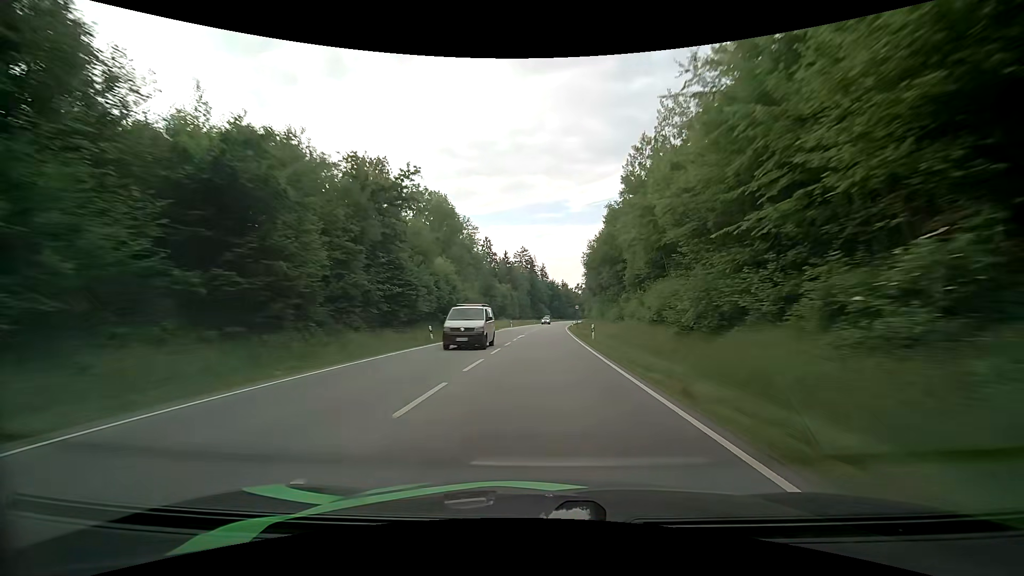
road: primary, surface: asphalt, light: Day
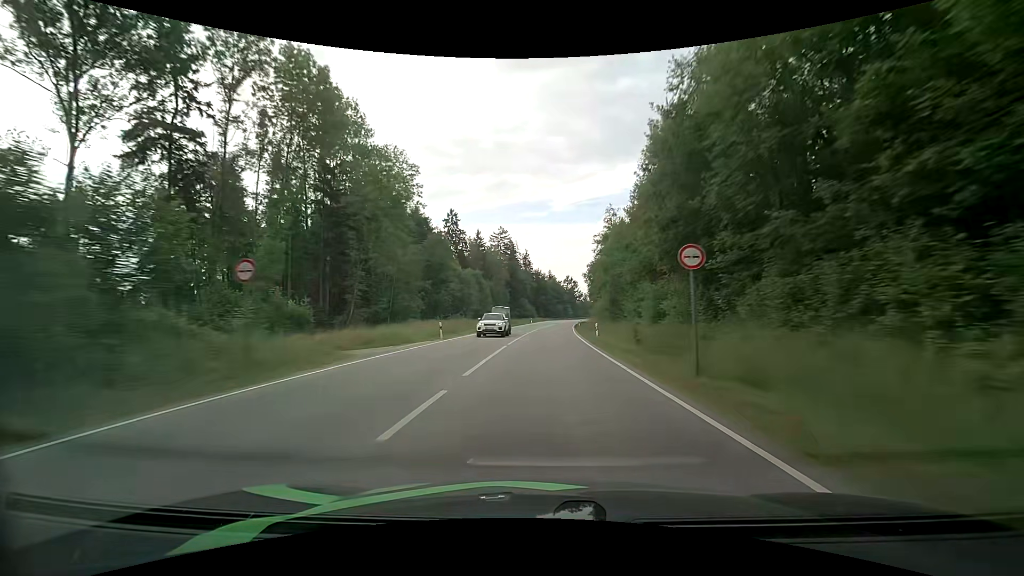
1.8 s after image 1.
(+0.8, +49.5) m; +2°
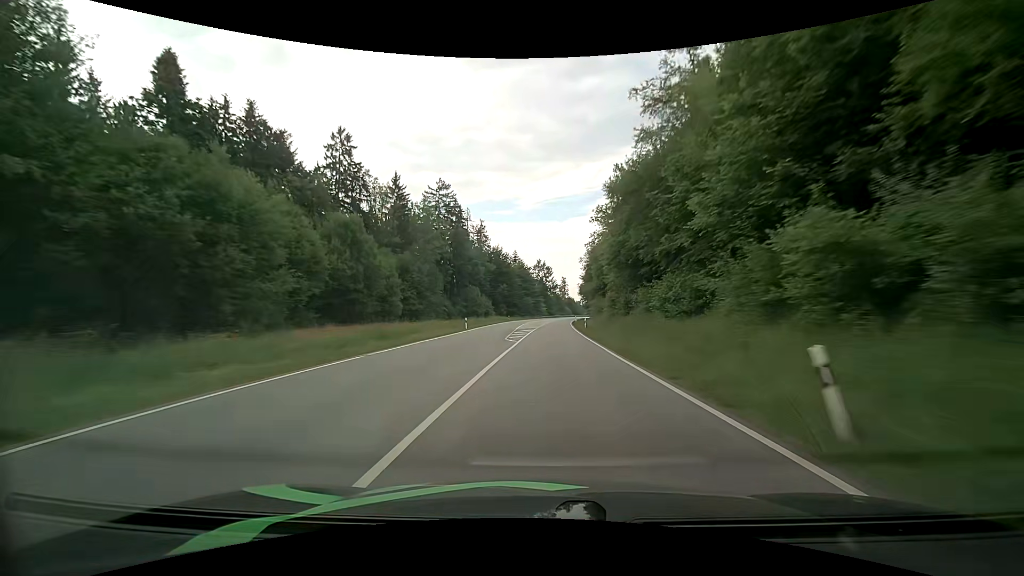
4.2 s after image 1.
(+2.0, +66.0) m; +4°
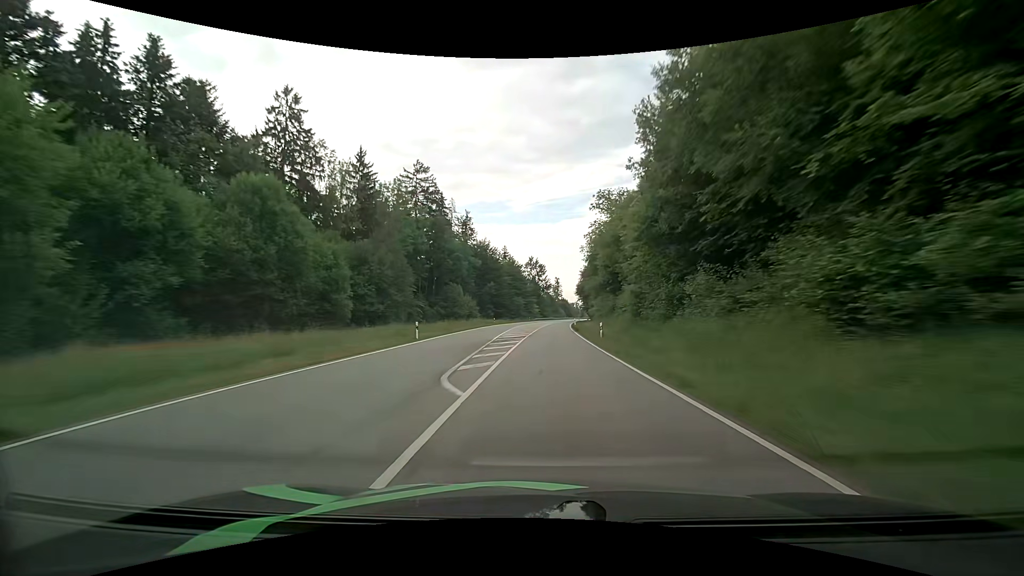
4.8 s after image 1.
(+0.1, +16.4) m; +1°
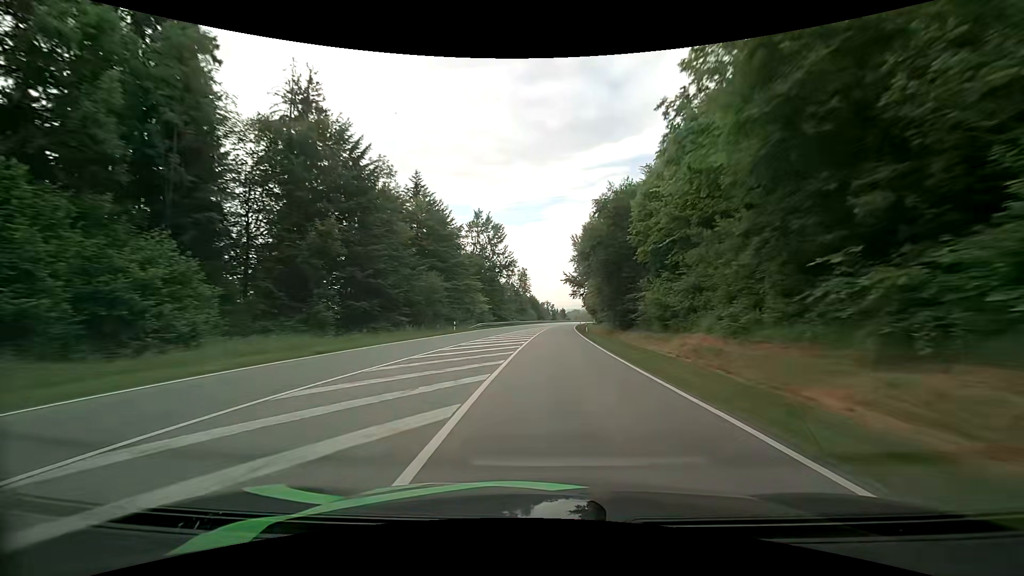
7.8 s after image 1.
(+2.5, +81.6) m; +4°
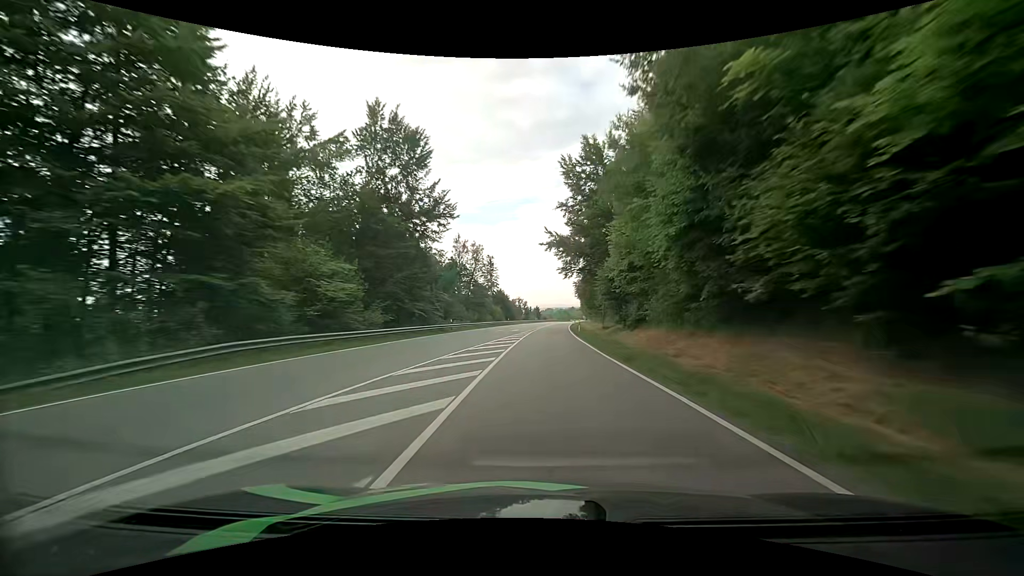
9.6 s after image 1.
(+1.3, +49.0) m; +3°
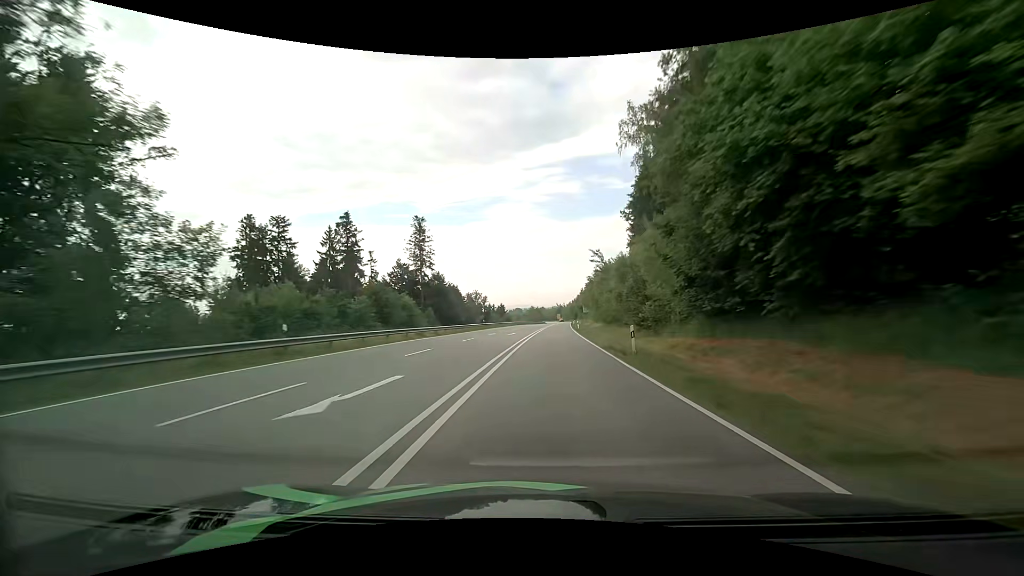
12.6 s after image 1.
(+2.5, +80.4) m; +3°
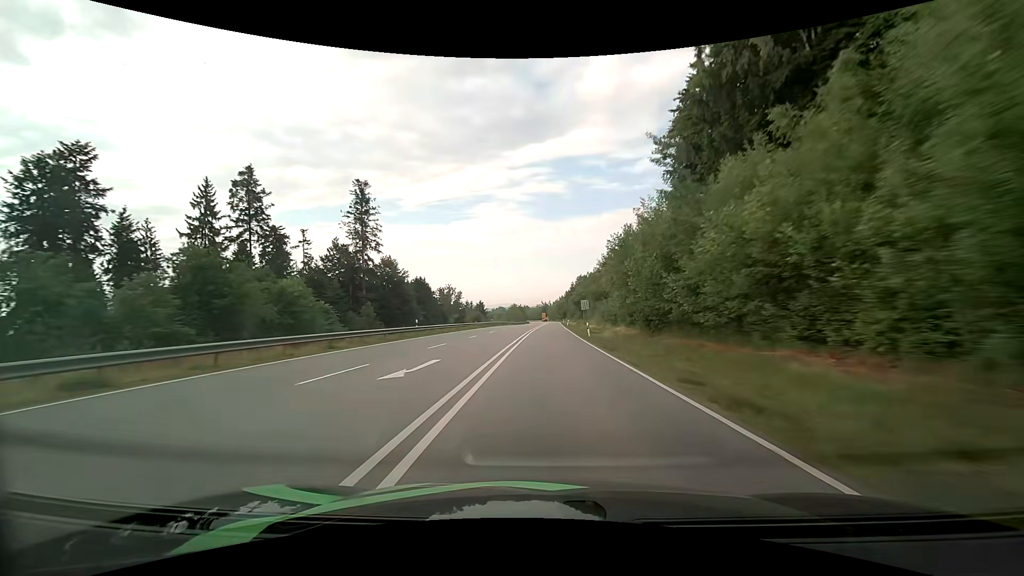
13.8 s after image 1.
(+0.6, +31.8) m; +2°
(0, +10) (0, +20) (0, +30) (+1, +40) (+1, +50) (+1, +60) (+1, +70) (+2, +80) (+2, +90) (+2, +100) m
